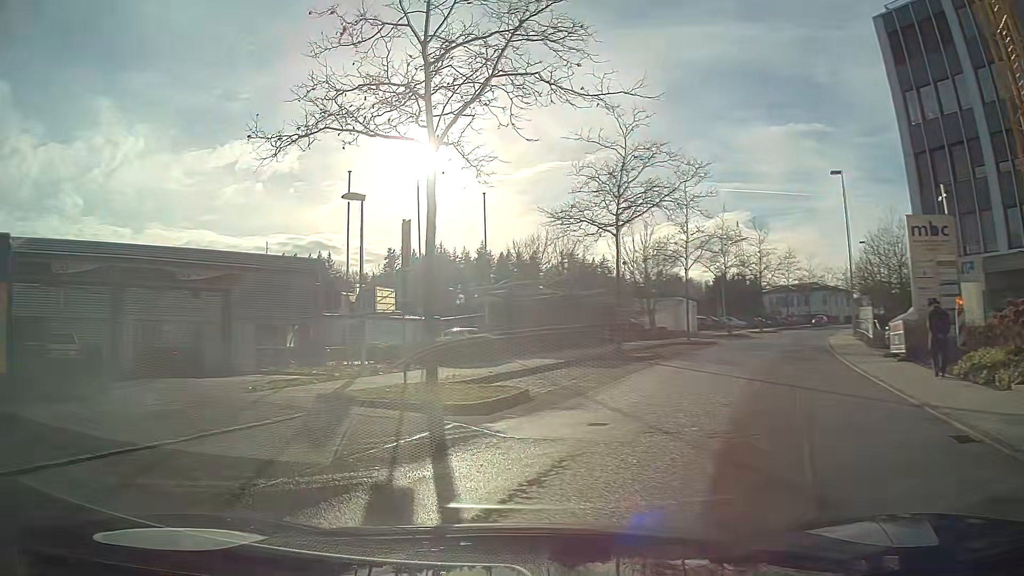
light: Day
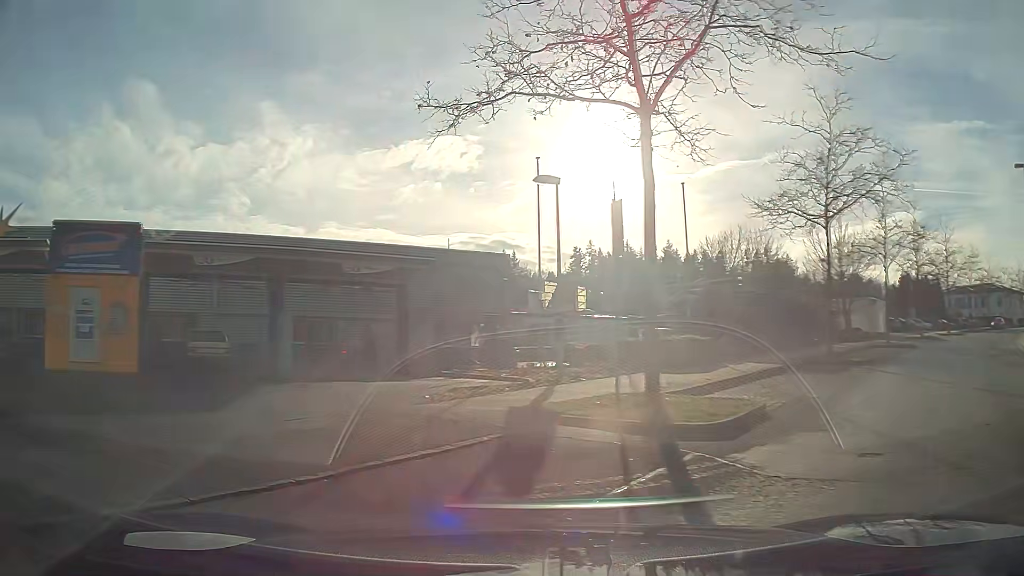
(-0.3, +2.1) m; -16°
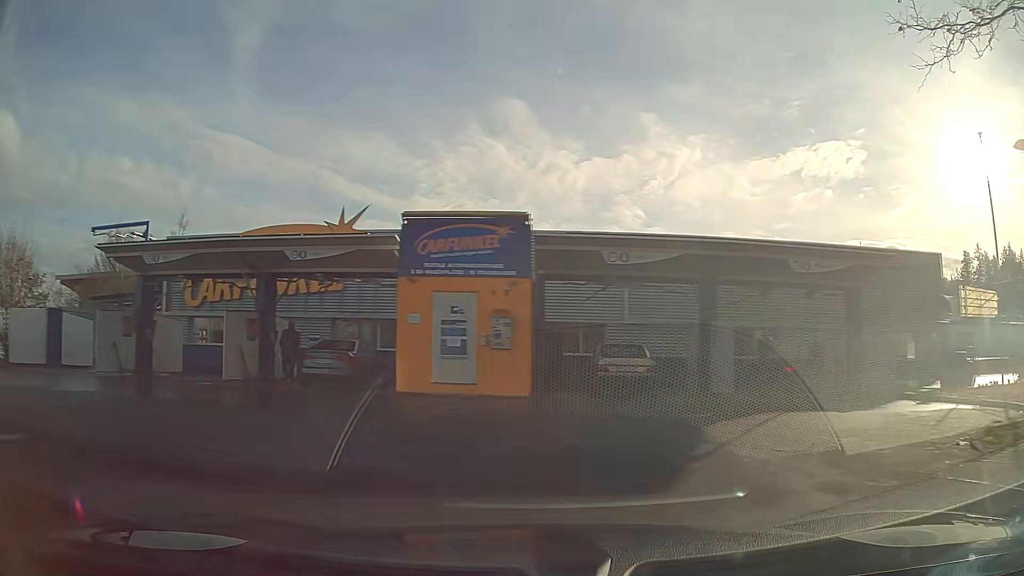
(-1.1, +3.8) m; -33°
